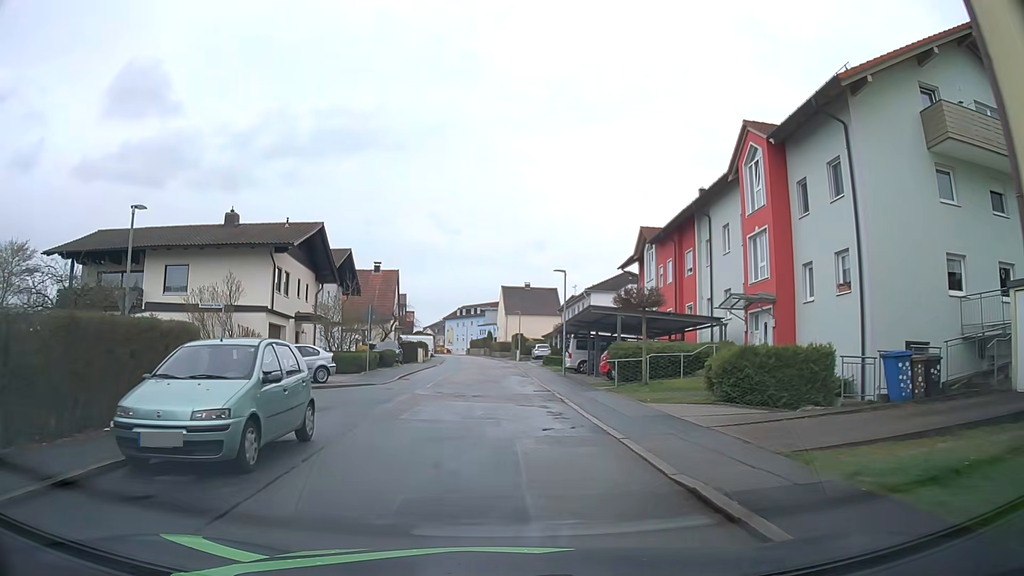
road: residential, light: Day
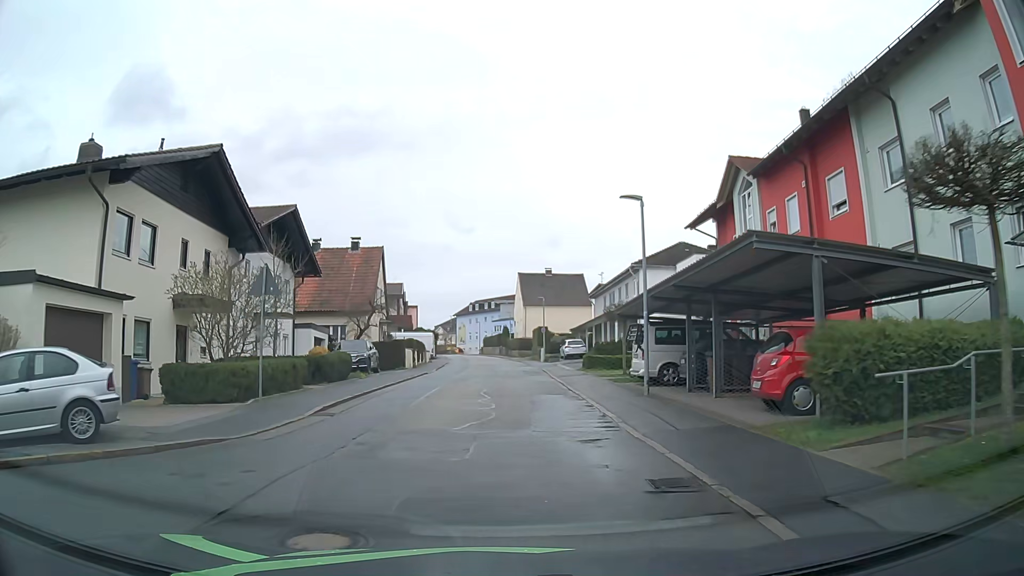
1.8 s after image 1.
(-0.4, +15.8) m; -3°
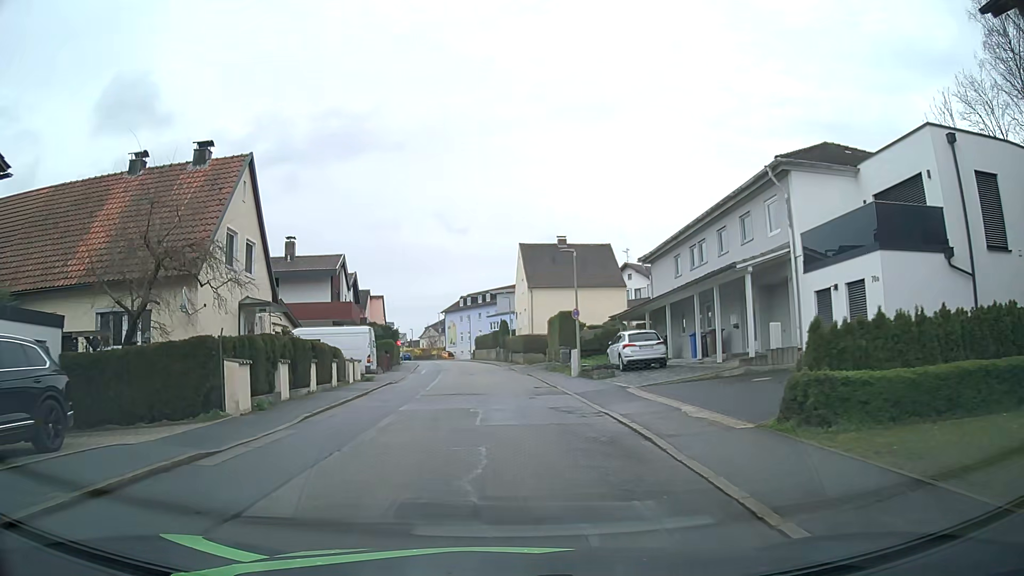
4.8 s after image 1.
(+0.5, +25.8) m; +1°
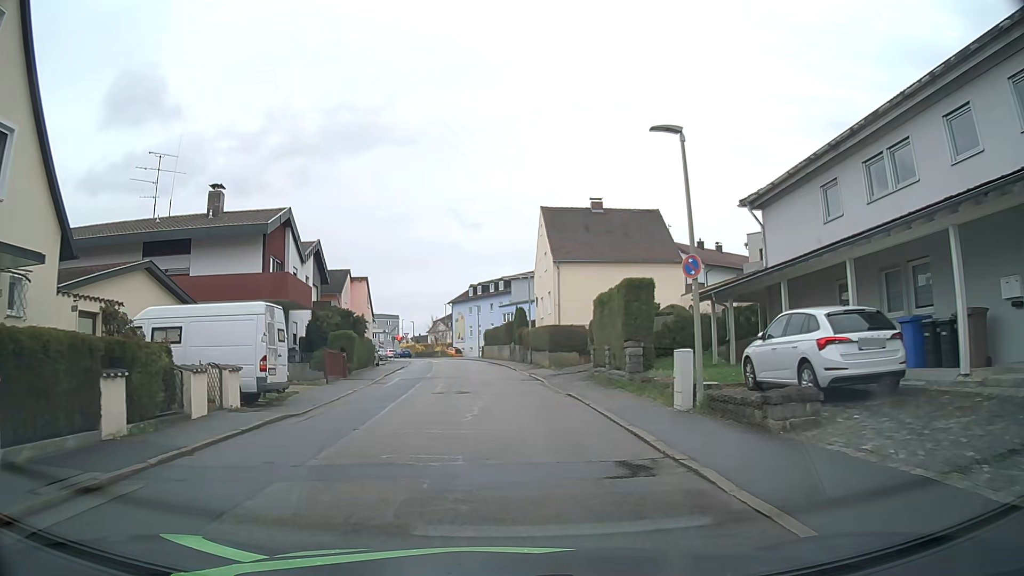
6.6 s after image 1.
(-0.1, +15.2) m; -1°
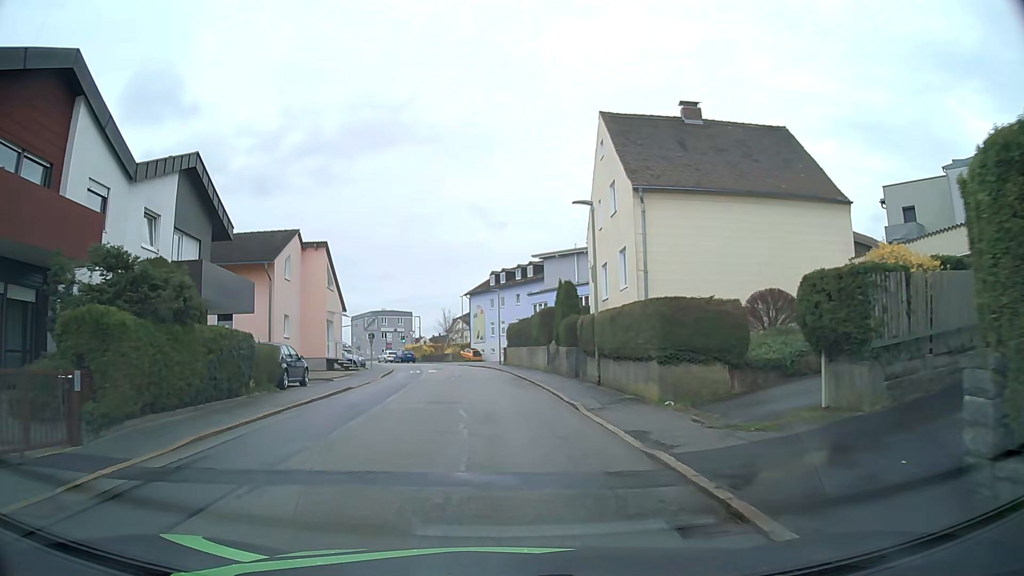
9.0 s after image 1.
(-0.4, +20.1) m; -2°
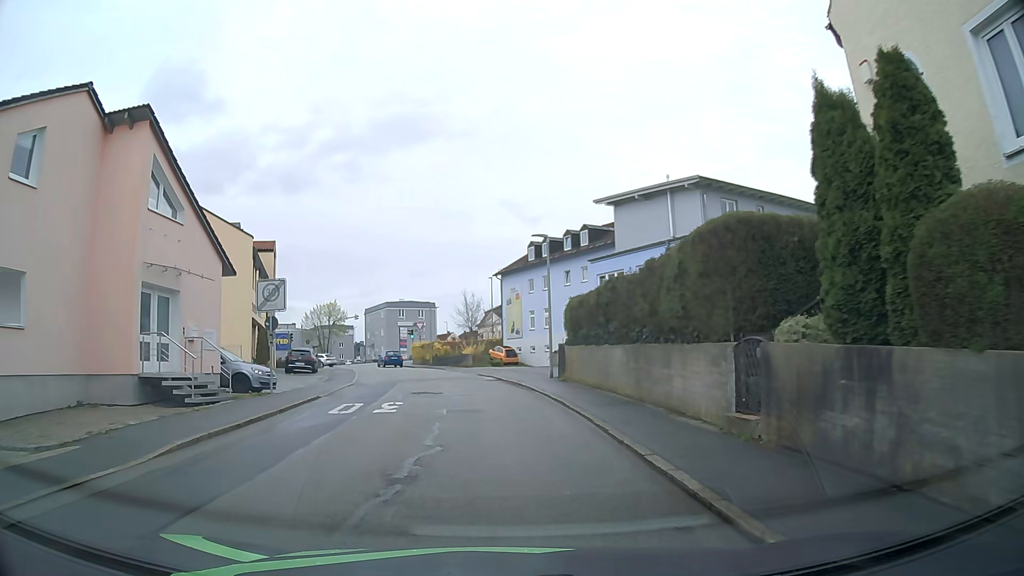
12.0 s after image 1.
(-1.0, +22.6) m; -5°
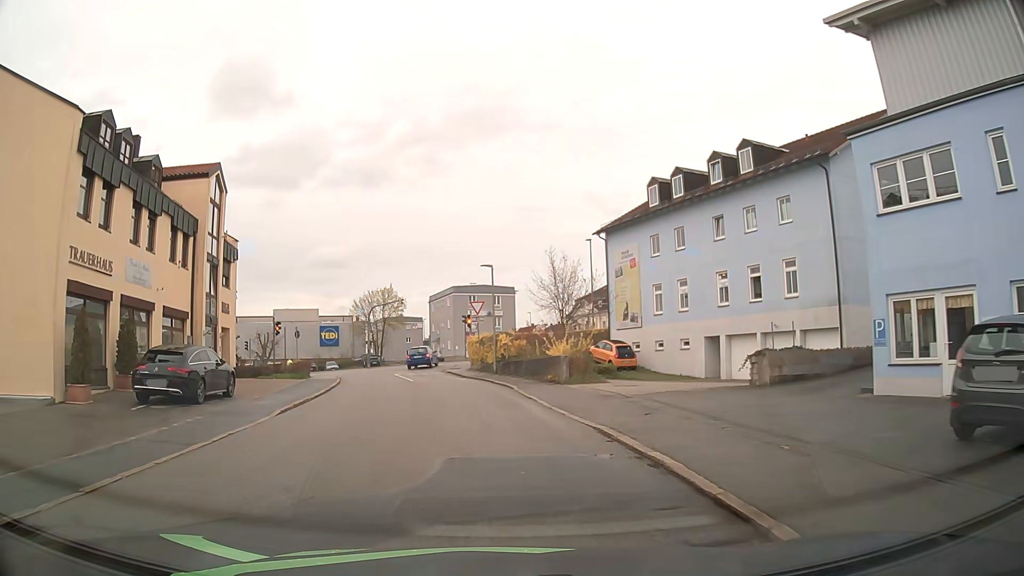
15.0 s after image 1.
(-0.9, +23.3) m; -7°
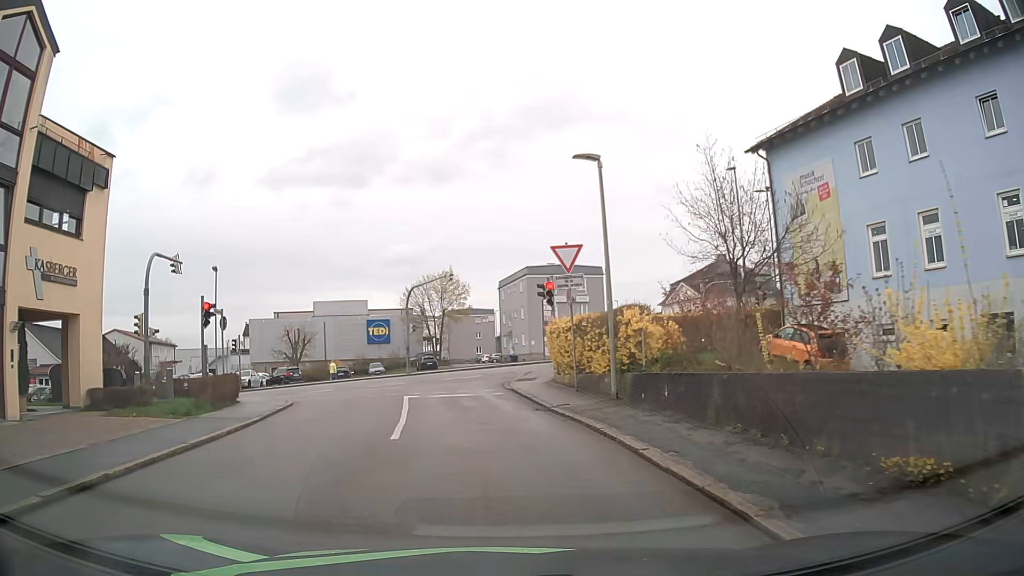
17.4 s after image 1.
(-0.9, +18.2) m; -7°
